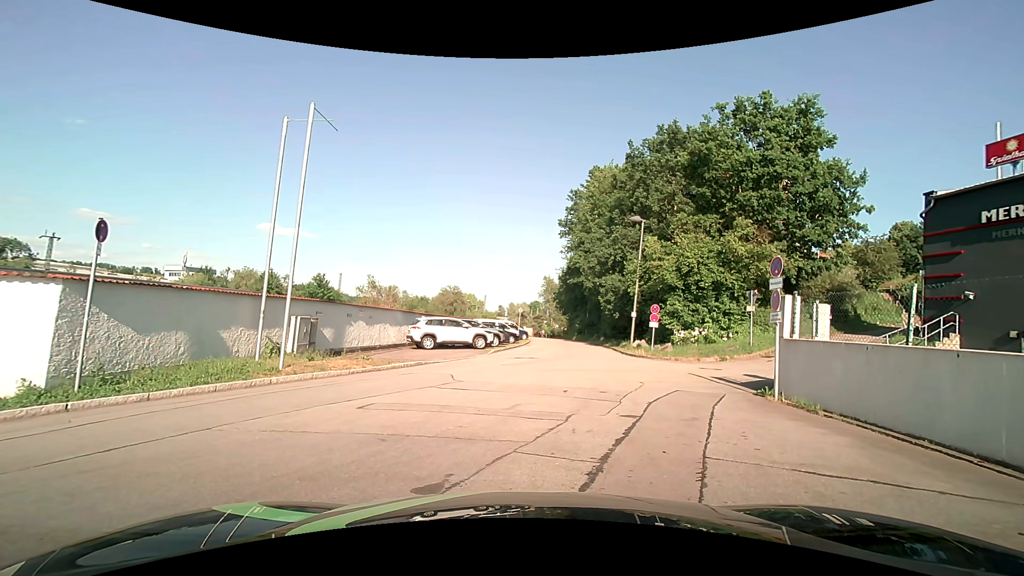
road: service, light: Day
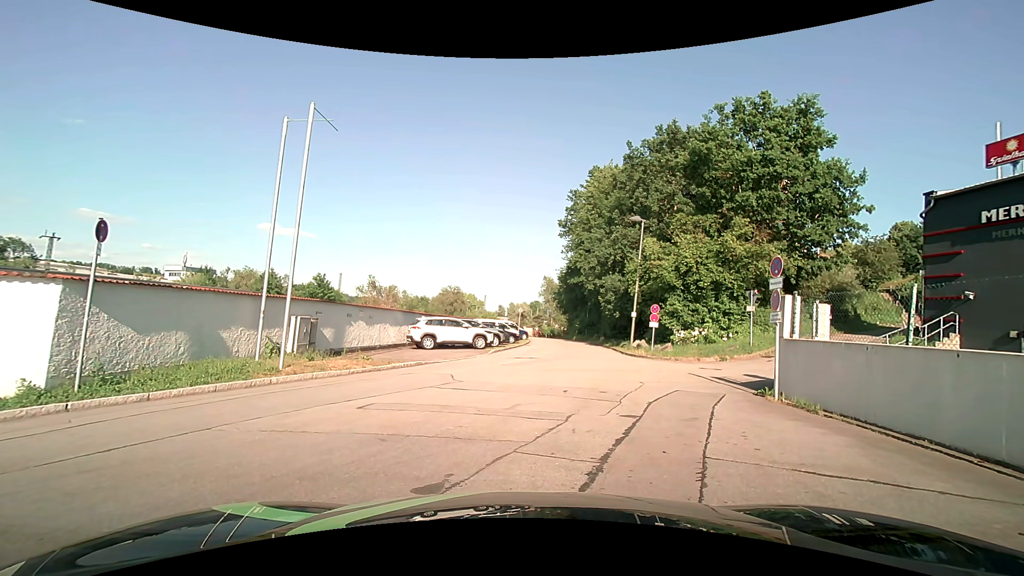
(0.0, 0.0) m; 0°
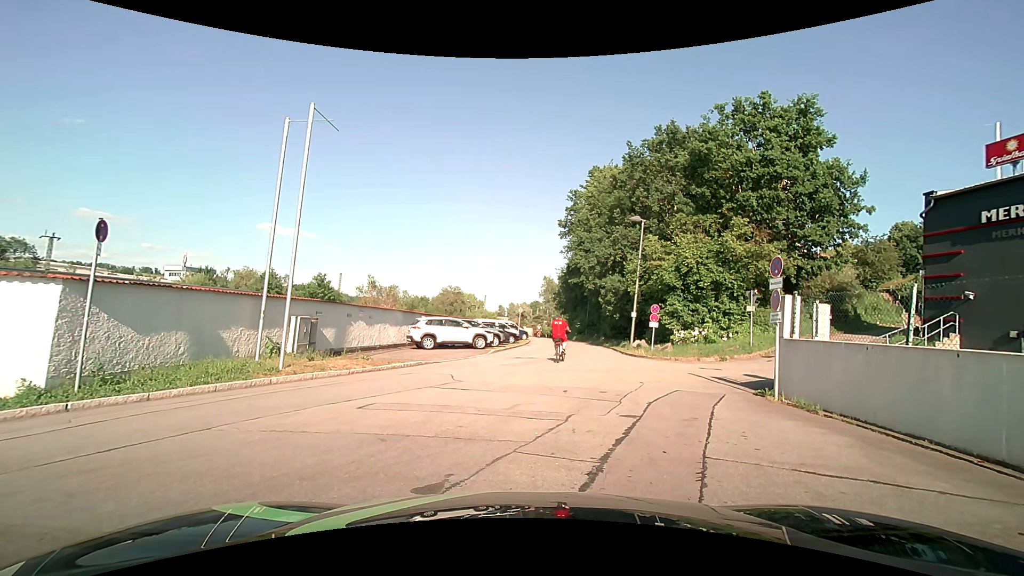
(0.0, 0.0) m; 0°
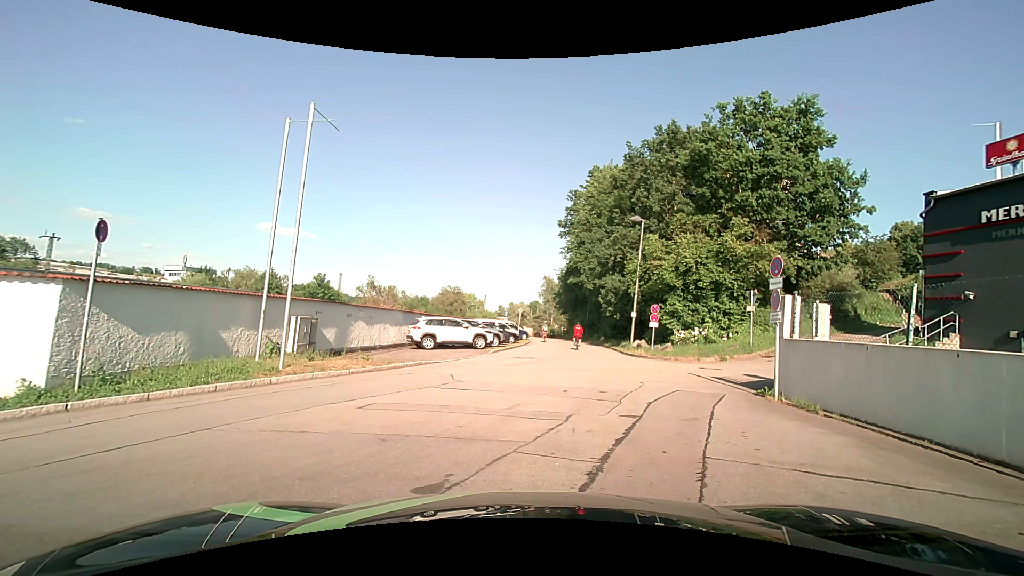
(0.0, 0.0) m; 0°
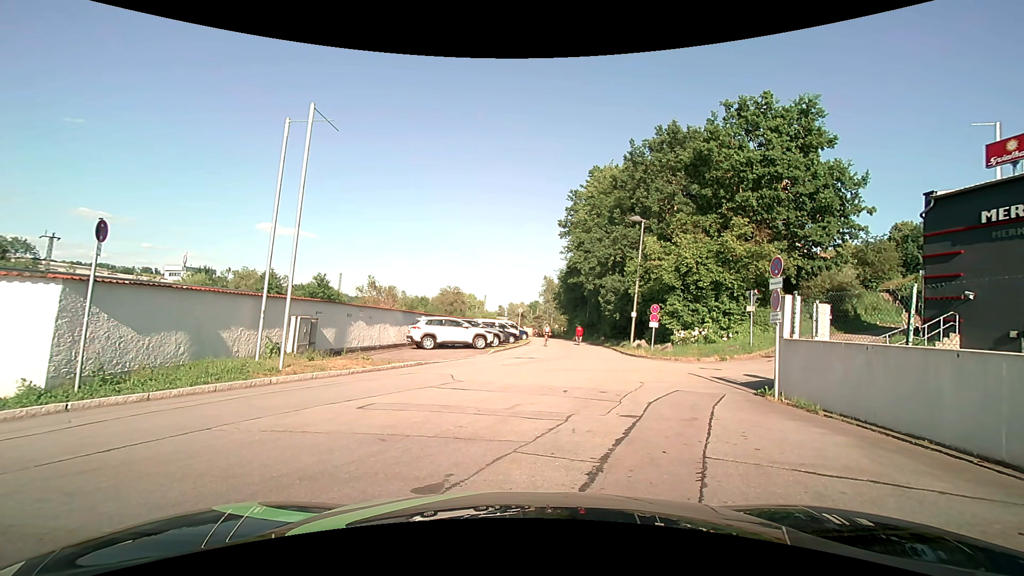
(0.0, 0.0) m; 0°
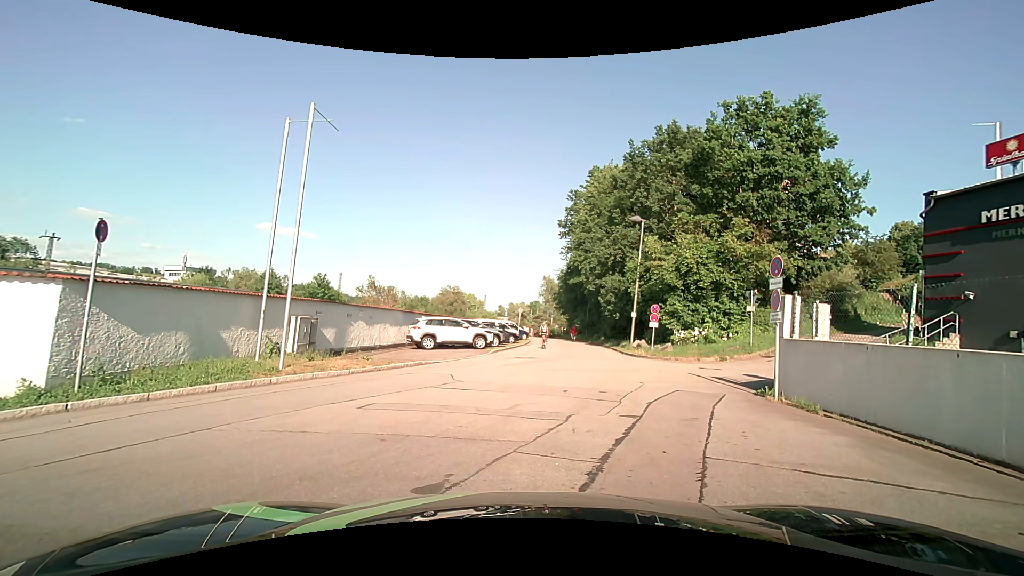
(0.0, 0.0) m; 0°
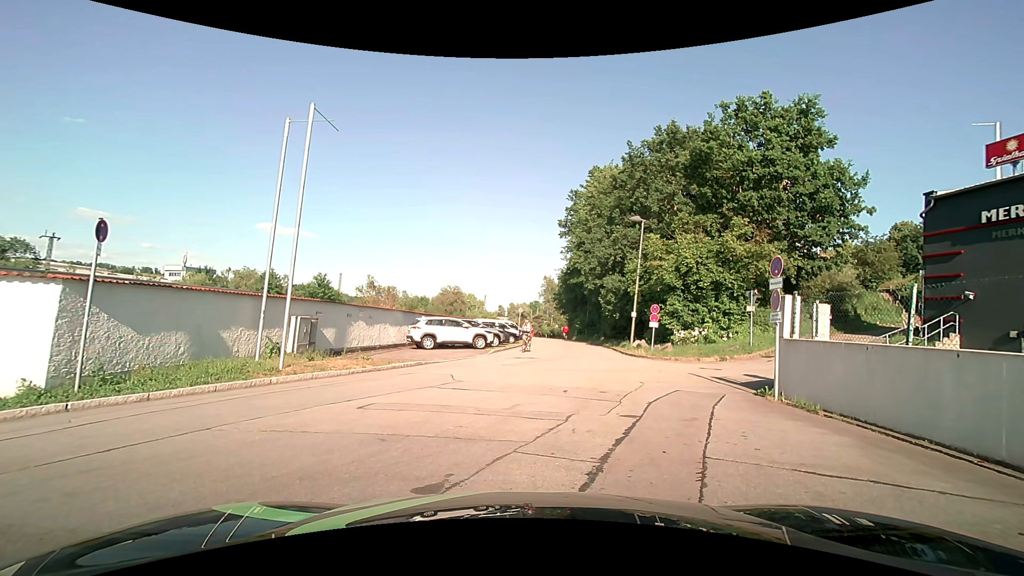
(0.0, 0.0) m; 0°
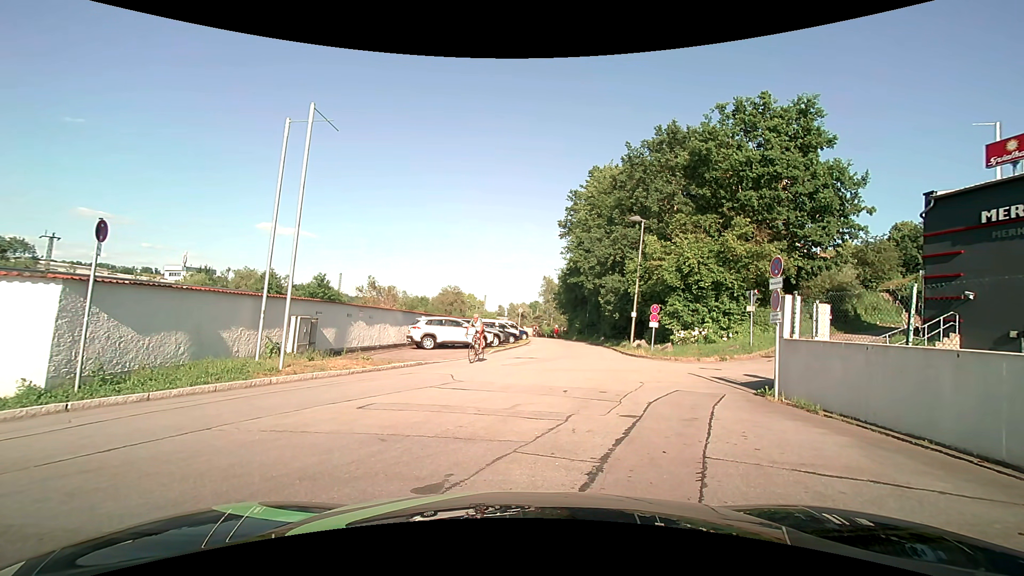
(0.0, 0.0) m; 0°
(0, +10) (+1, +20) (+2, +30) (+2, +40) (+2, +50) (+1, +60) (0, +70) (0, +80) (+1, +90) (+3, +99) m
